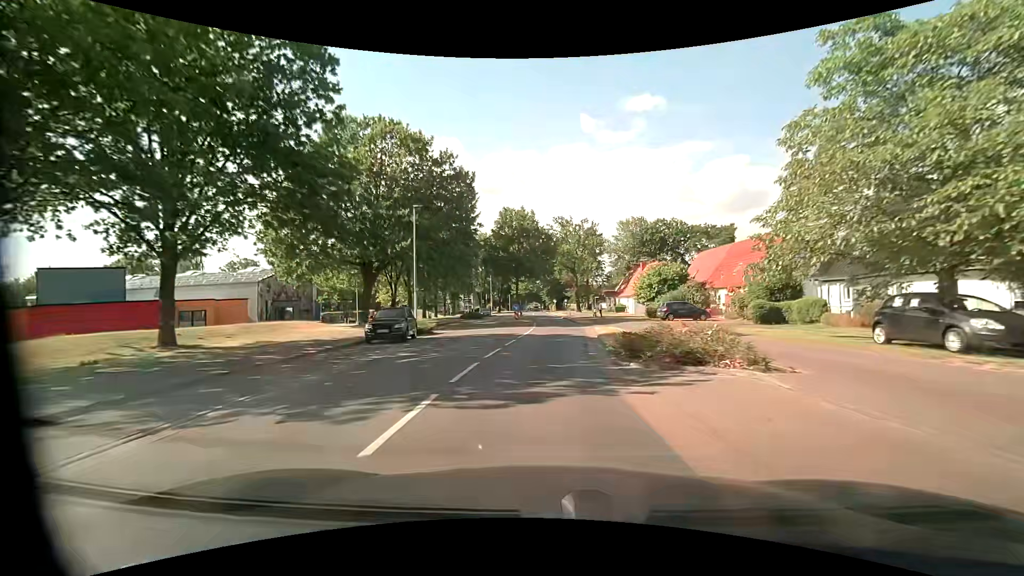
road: tertiary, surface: asphalt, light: Day
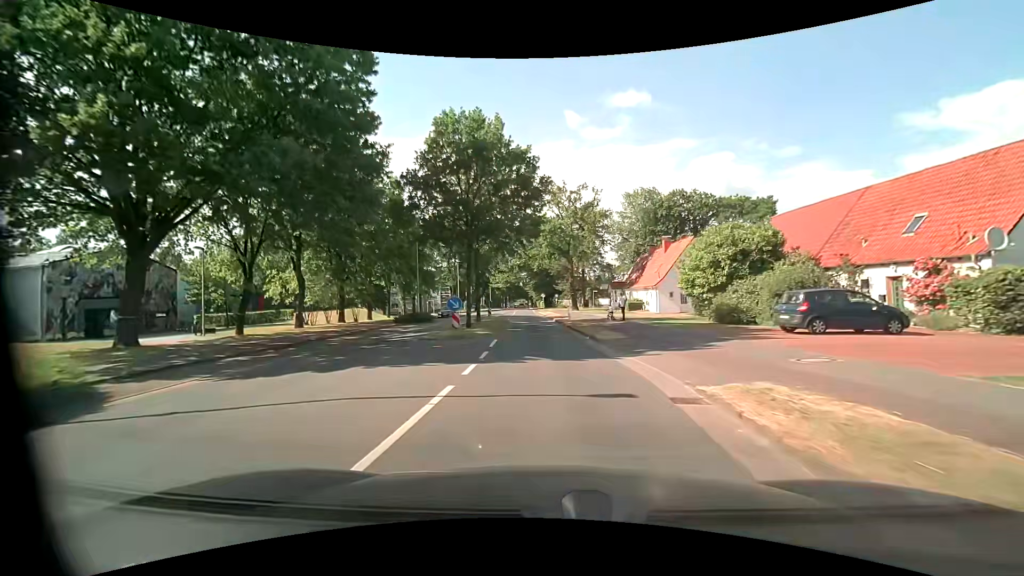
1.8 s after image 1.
(+0.6, +24.1) m; +2°
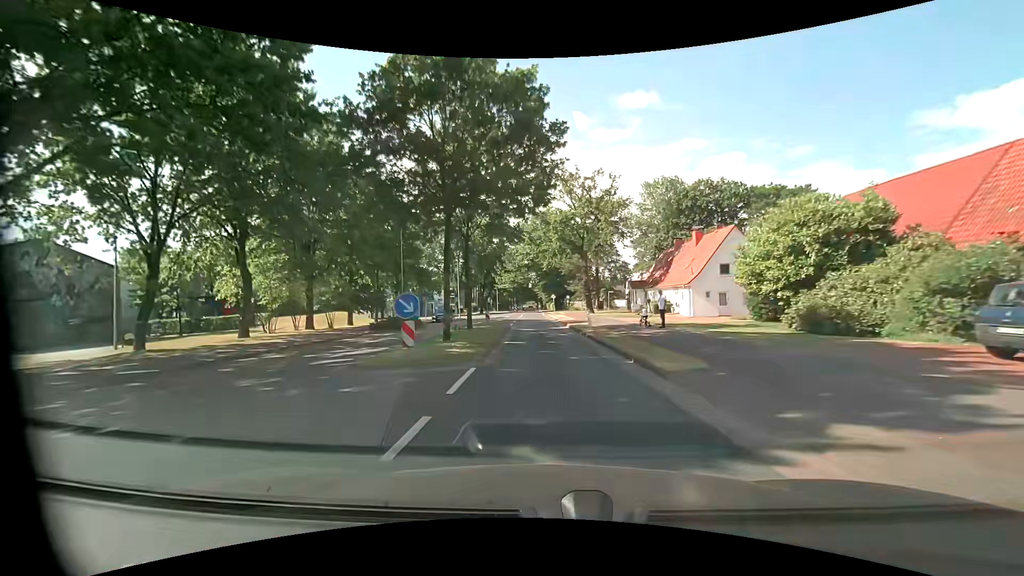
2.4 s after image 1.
(-0.1, +8.2) m; -1°
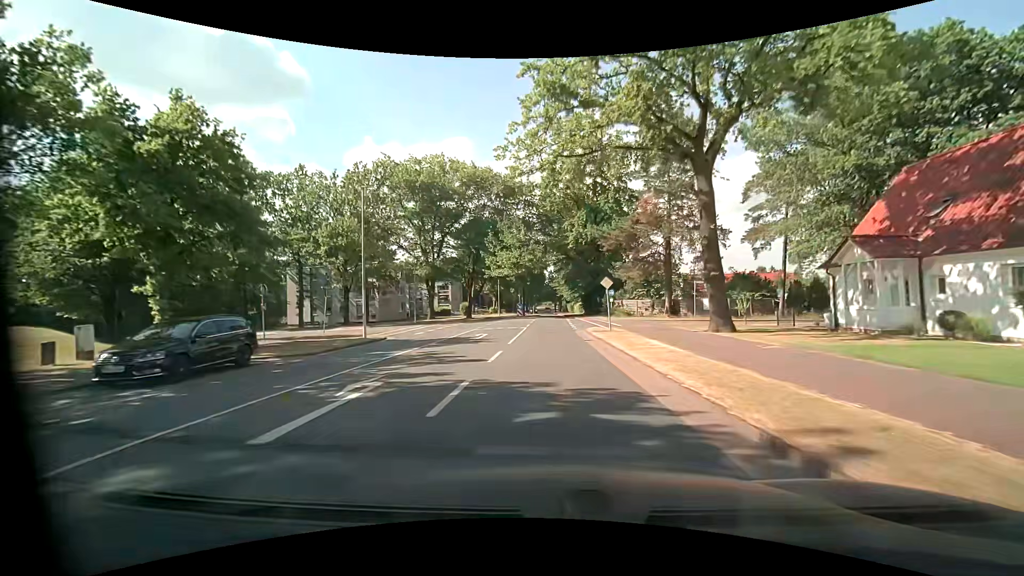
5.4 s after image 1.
(-0.9, +40.1) m; -2°
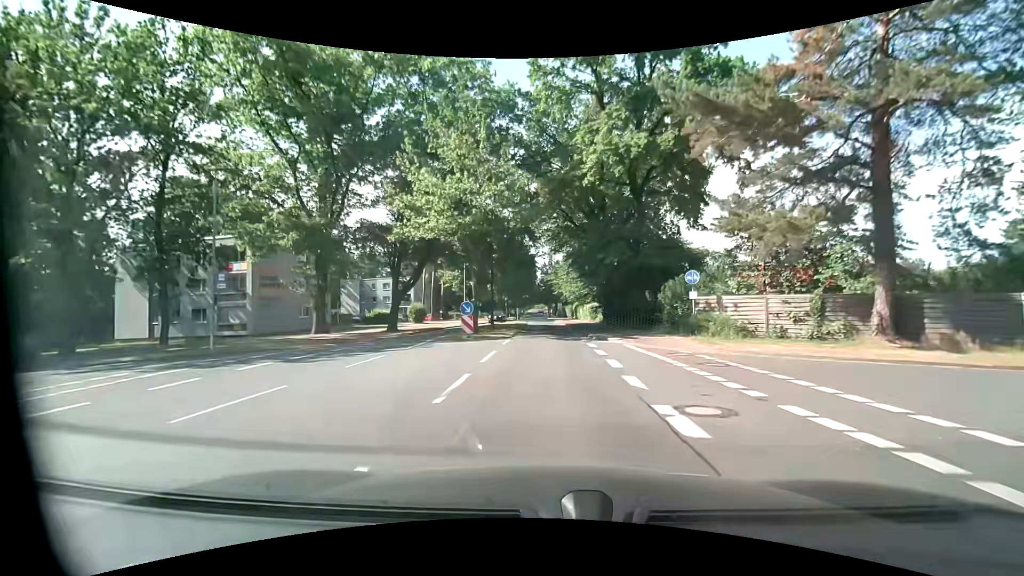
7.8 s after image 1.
(+0.2, +32.3) m; +1°
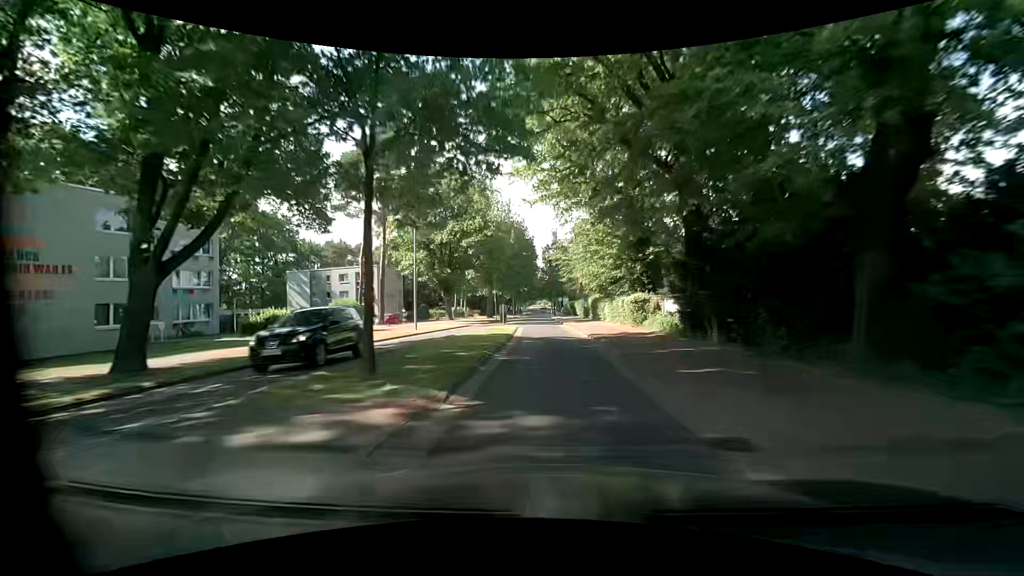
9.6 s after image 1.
(+0.2, +24.1) m; +1°
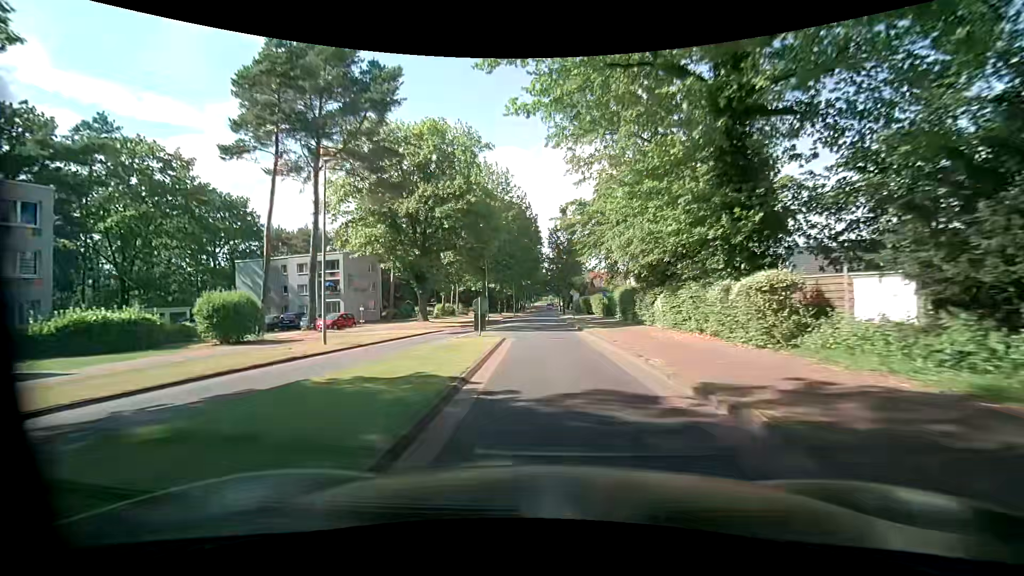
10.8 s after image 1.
(-0.4, +16.2) m; -2°
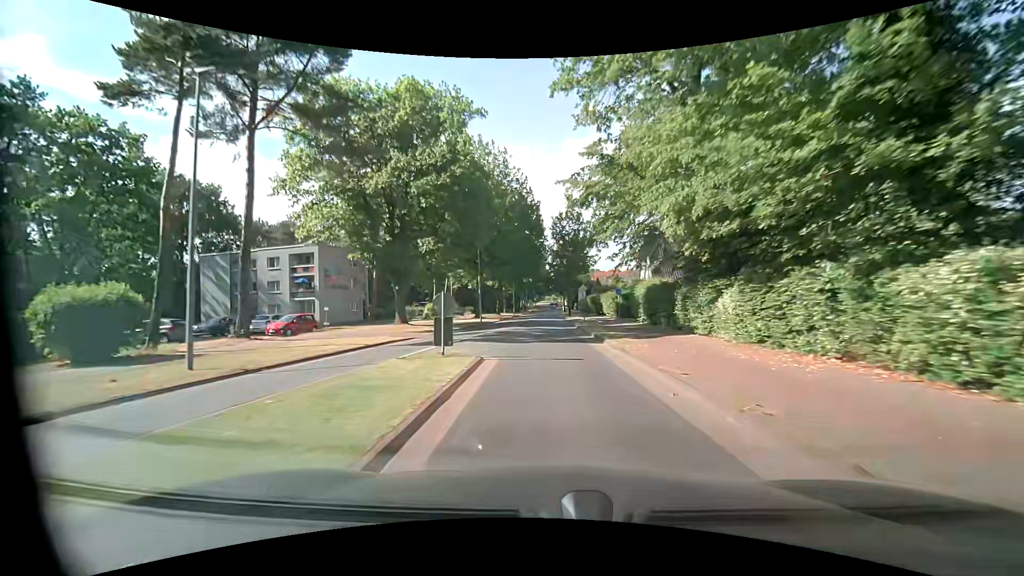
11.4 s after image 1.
(0.0, +8.1) m; 0°
(0, +10) (0, +20) (0, +30) (-1, +40) (0, +50) (0, +60) (0, +70) (0, +80) (0, +90) (0, +100) m
